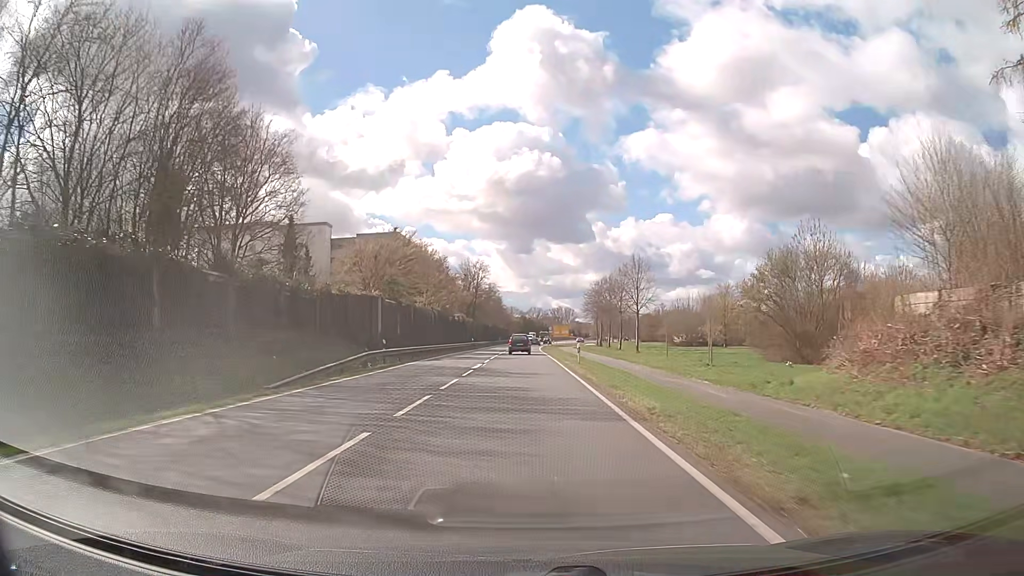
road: primary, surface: asphalt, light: Day
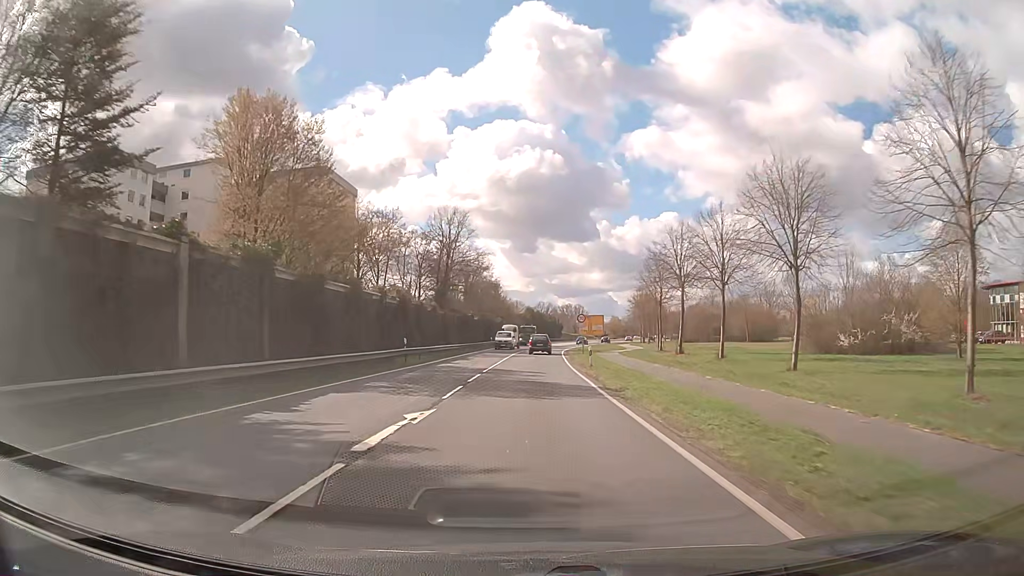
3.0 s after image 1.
(-0.4, +51.0) m; -1°
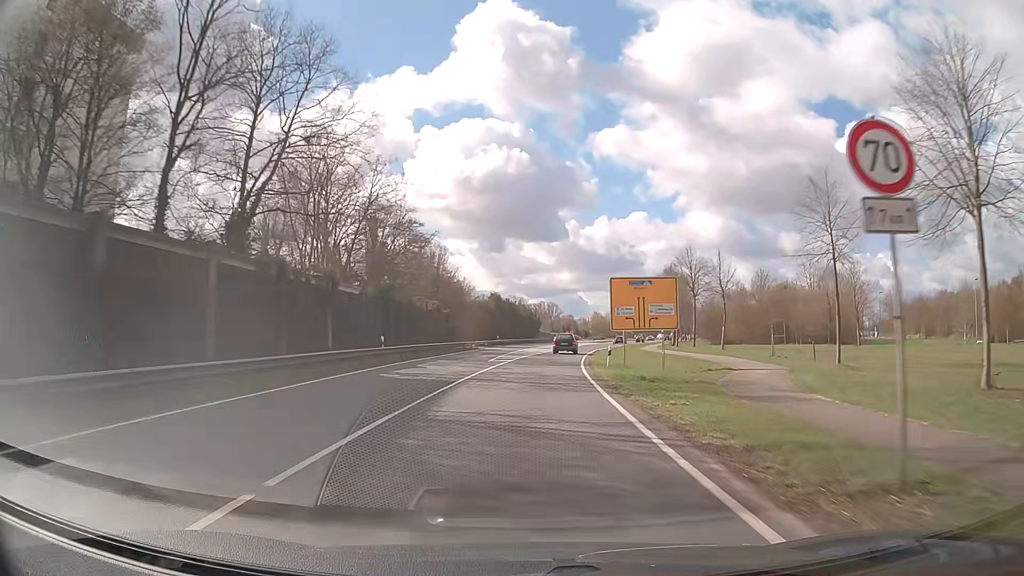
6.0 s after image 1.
(+0.9, +51.7) m; +3°
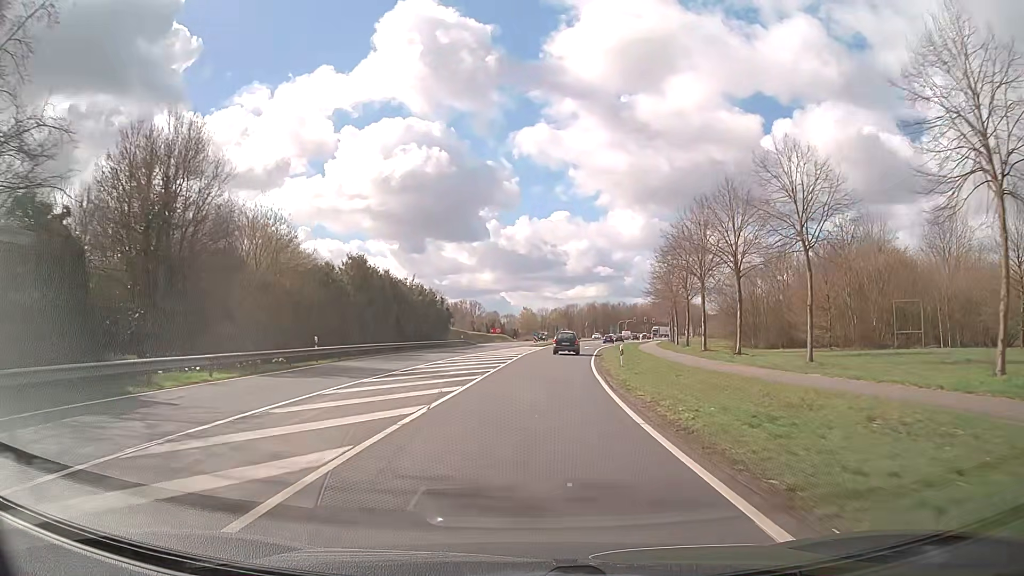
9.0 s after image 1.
(+2.3, +51.9) m; +6°
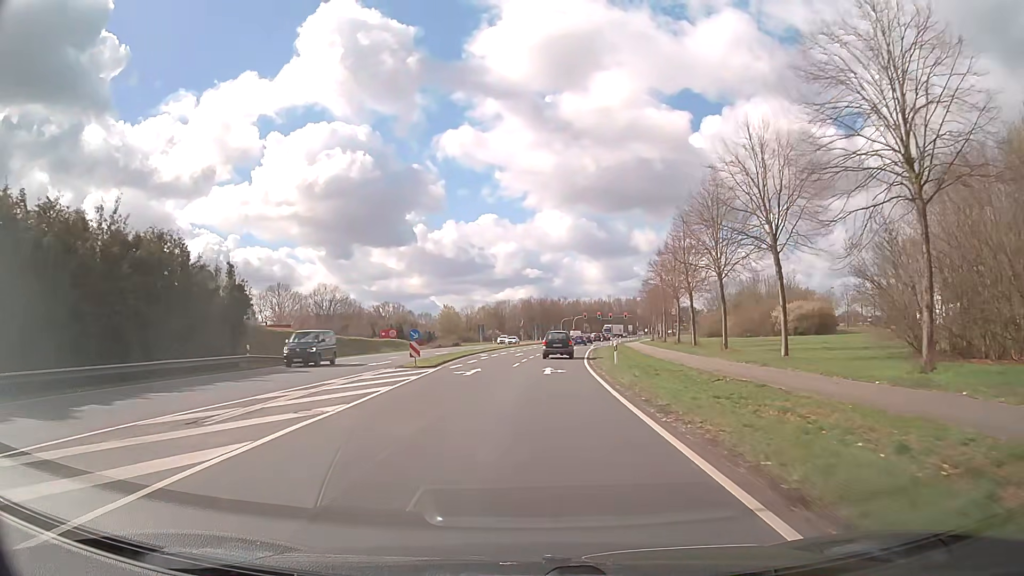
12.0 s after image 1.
(+2.9, +48.9) m; +6°
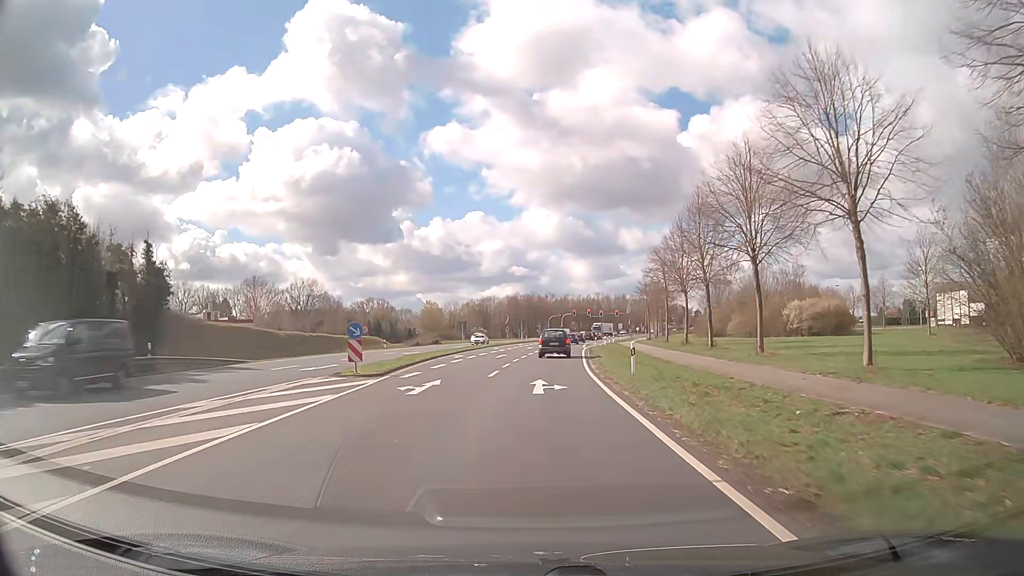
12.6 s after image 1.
(+0.1, +8.8) m; +1°
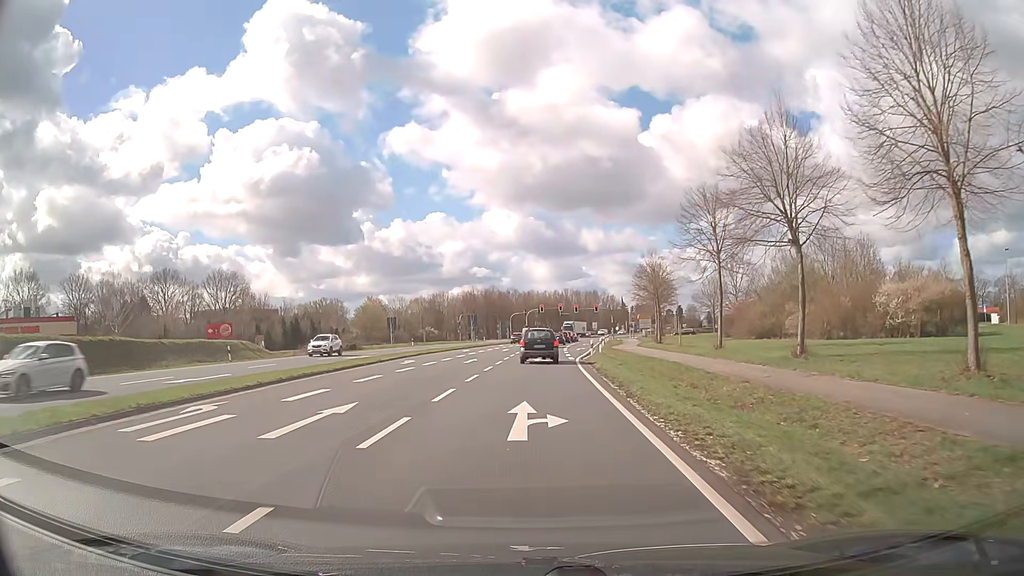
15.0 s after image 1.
(+1.1, +31.3) m; +3°
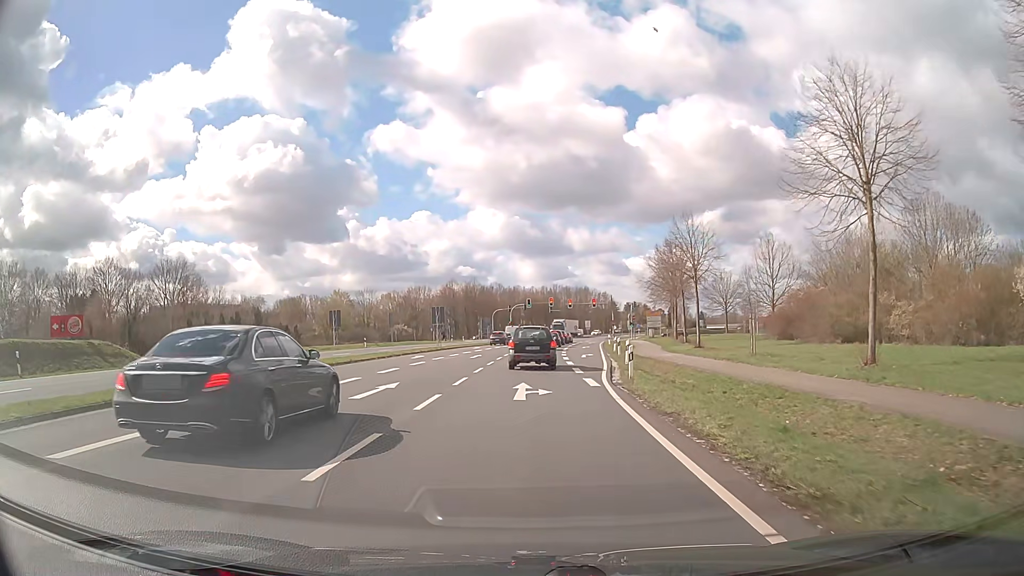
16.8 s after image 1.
(+0.1, +19.4) m; +1°
(0, +10) (0, +20) (0, +30) (0, +40) (+1, +50) (+1, +60) (+2, +70) (+3, +80) (+4, +90) (+6, +100) m
